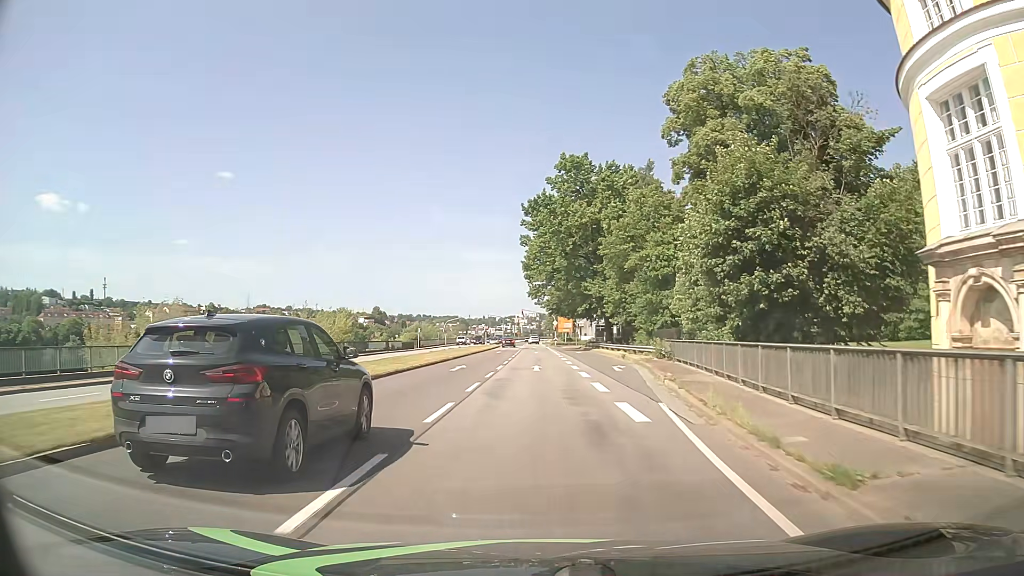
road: primary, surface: asphalt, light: Day
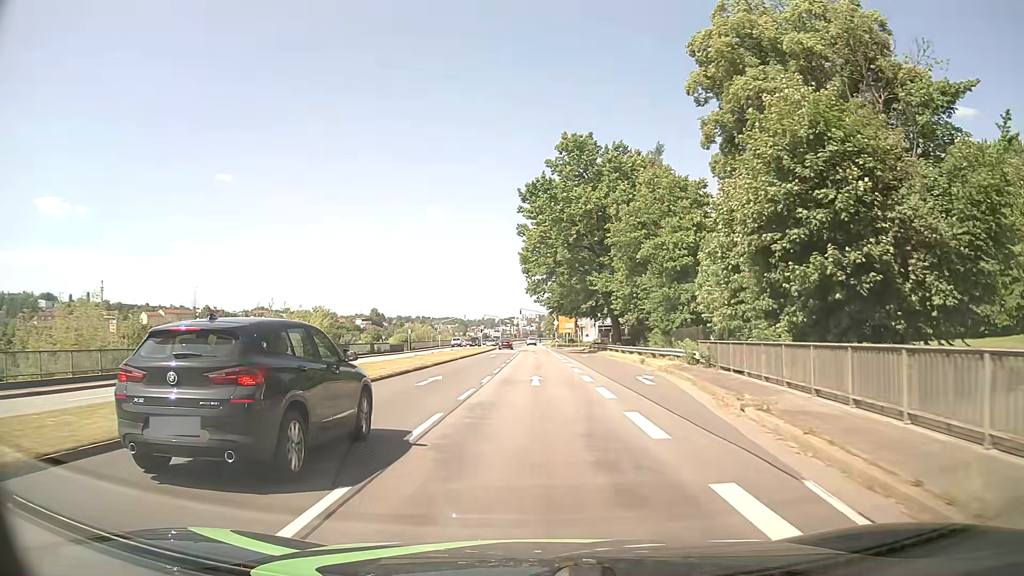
(0.0, +7.6) m; 0°
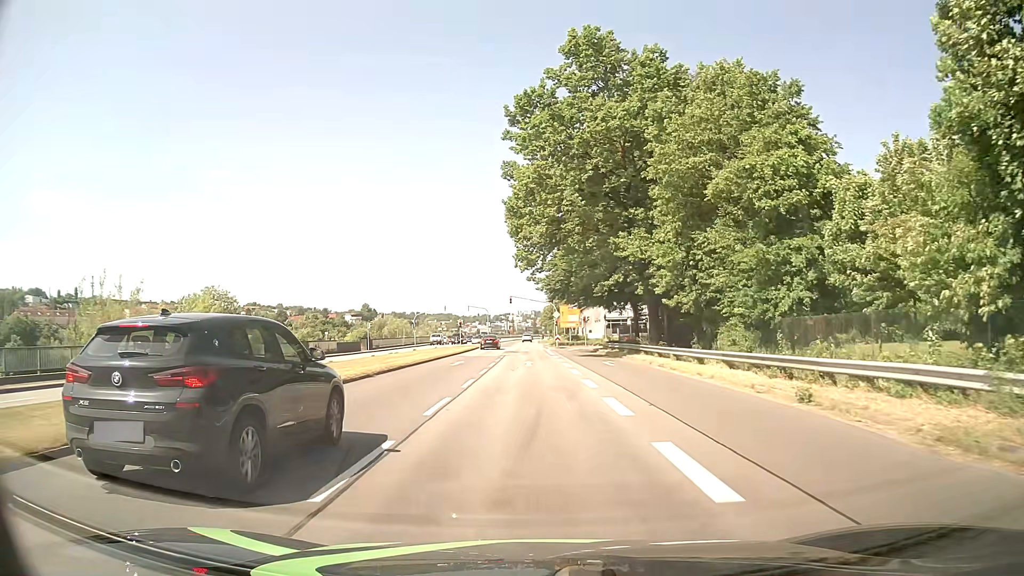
(+0.1, +21.4) m; +1°
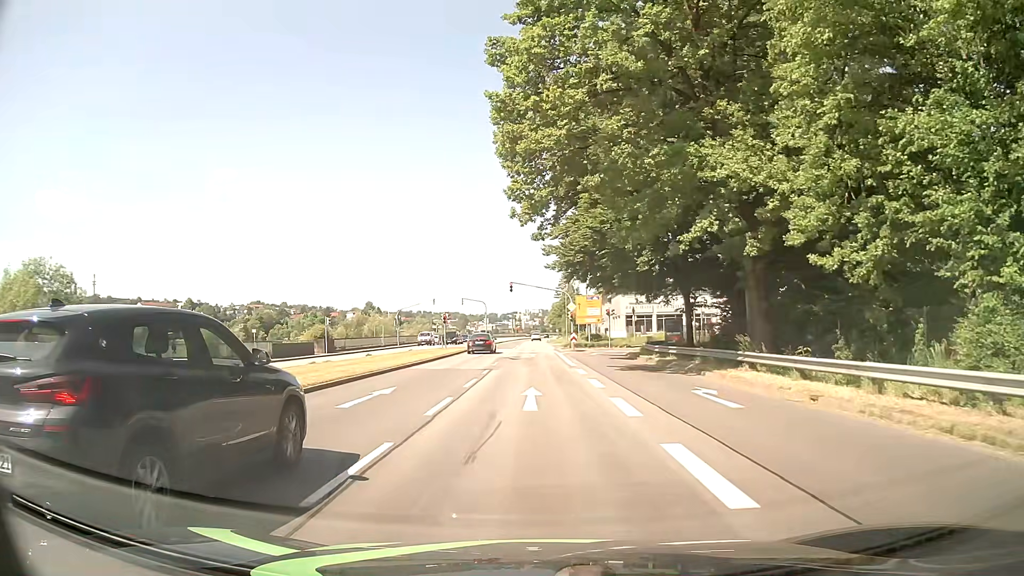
(-0.2, +18.0) m; -1°
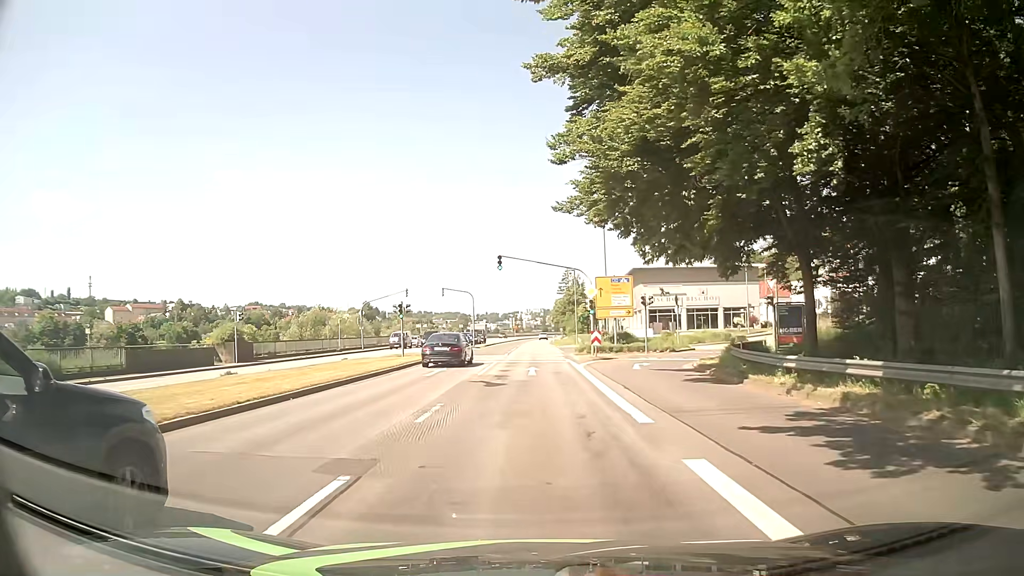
(-0.2, +18.7) m; -1°
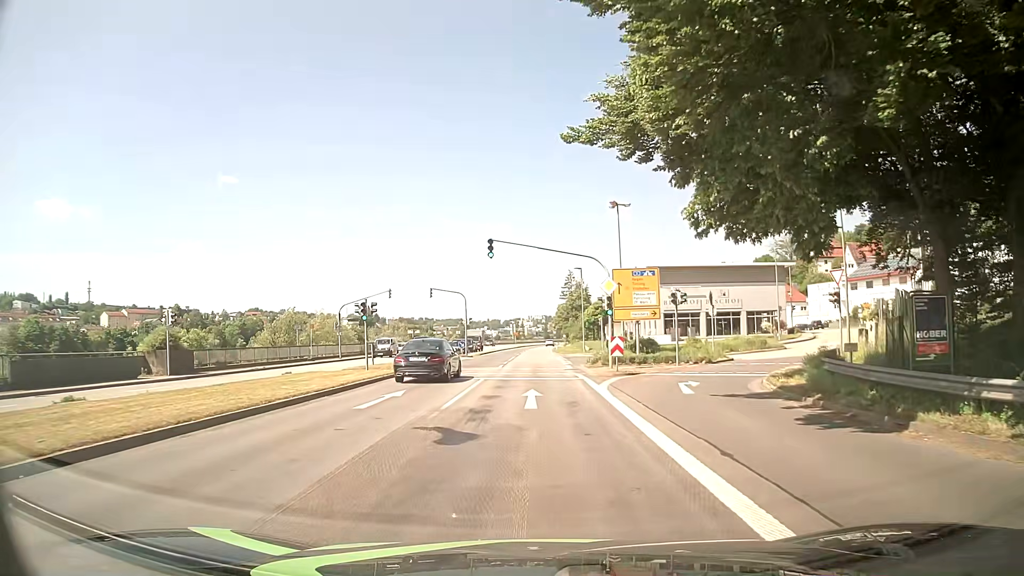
(0.0, +8.7) m; 0°
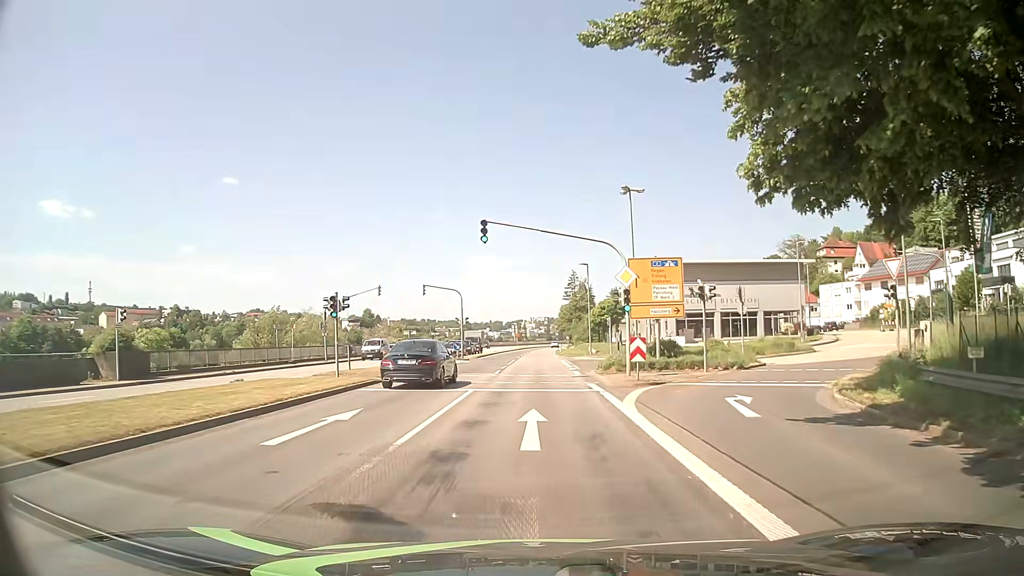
(0.0, +5.0) m; 0°
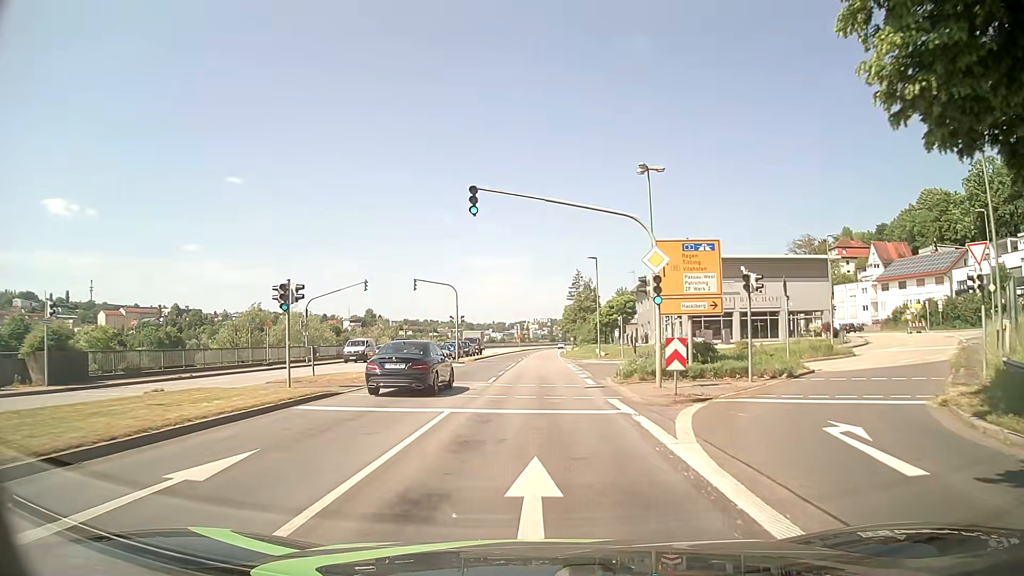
(0.0, +5.6) m; 0°
(0, +10) (0, +20) (0, +30) (0, +40) (0, +50) (0, +60) (0, +70) (+1, +80) (+1, +90) (+1, +100) m
